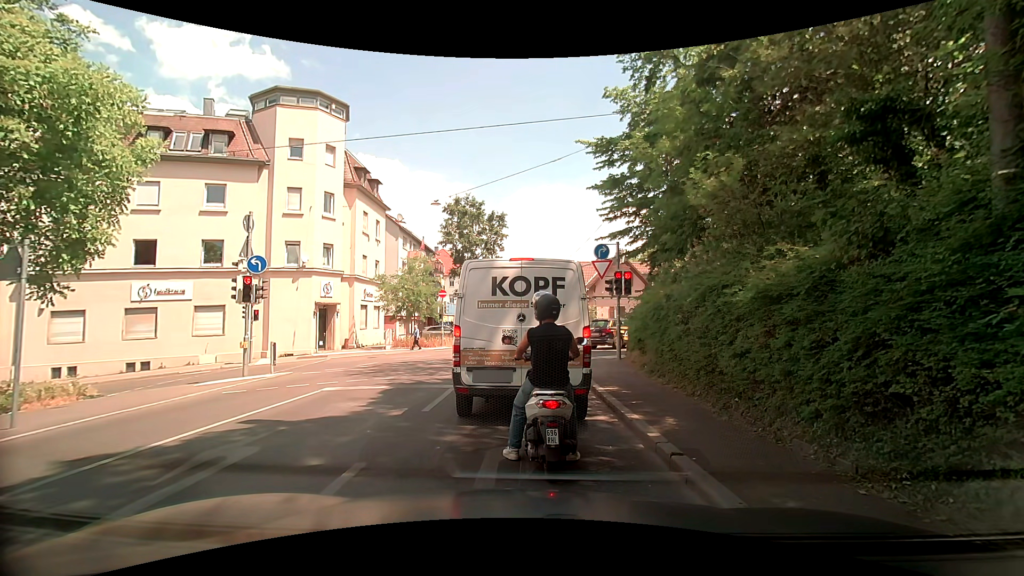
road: unclassified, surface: asphalt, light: Day
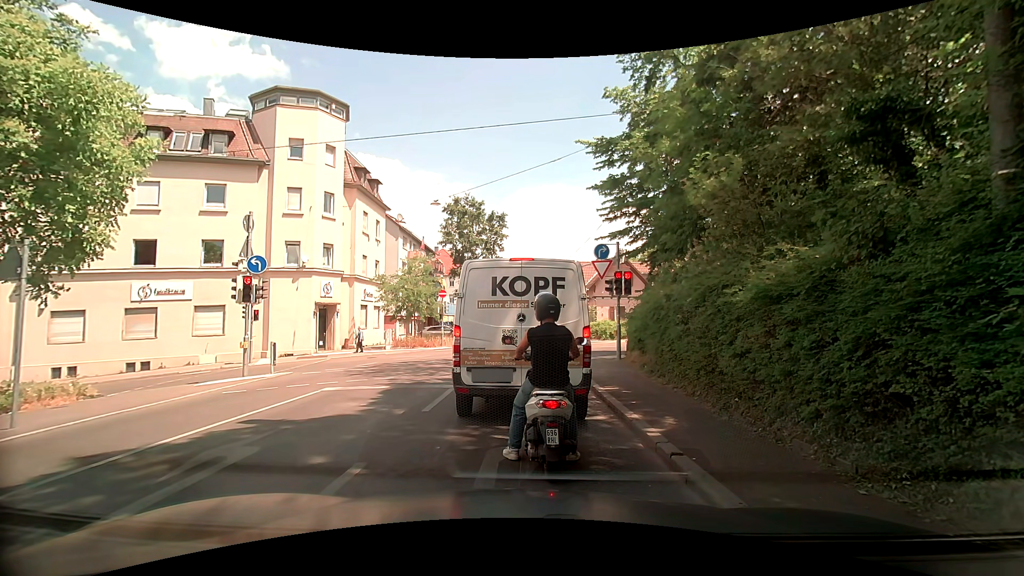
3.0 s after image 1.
(0.0, 0.0) m; 0°
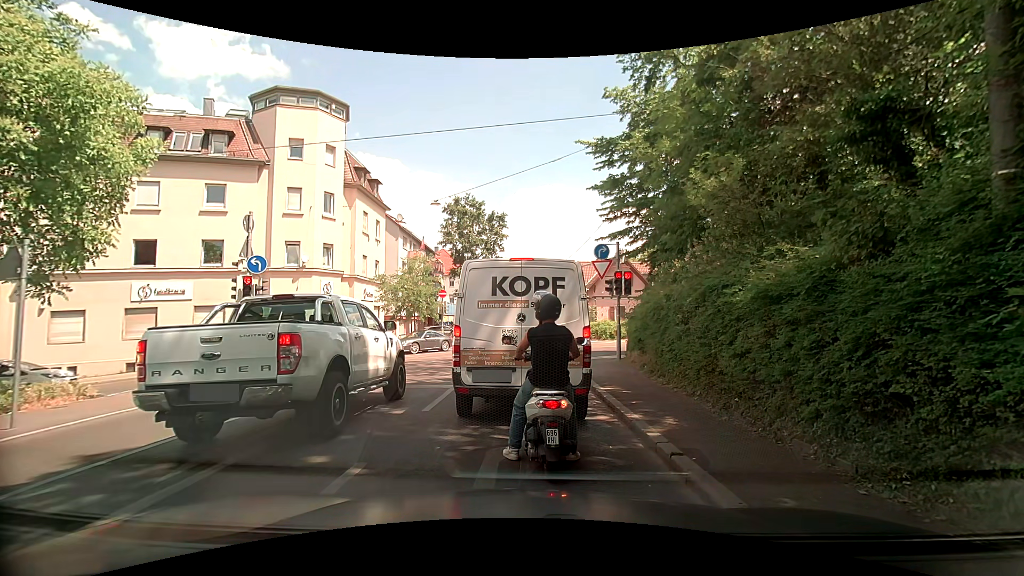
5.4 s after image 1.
(0.0, 0.0) m; 0°
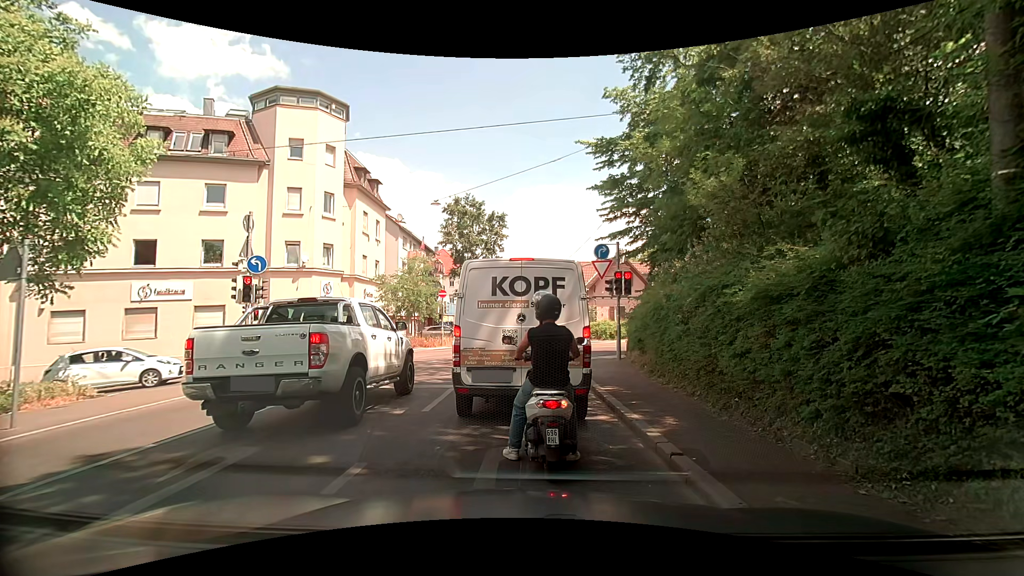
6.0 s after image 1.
(0.0, 0.0) m; 0°
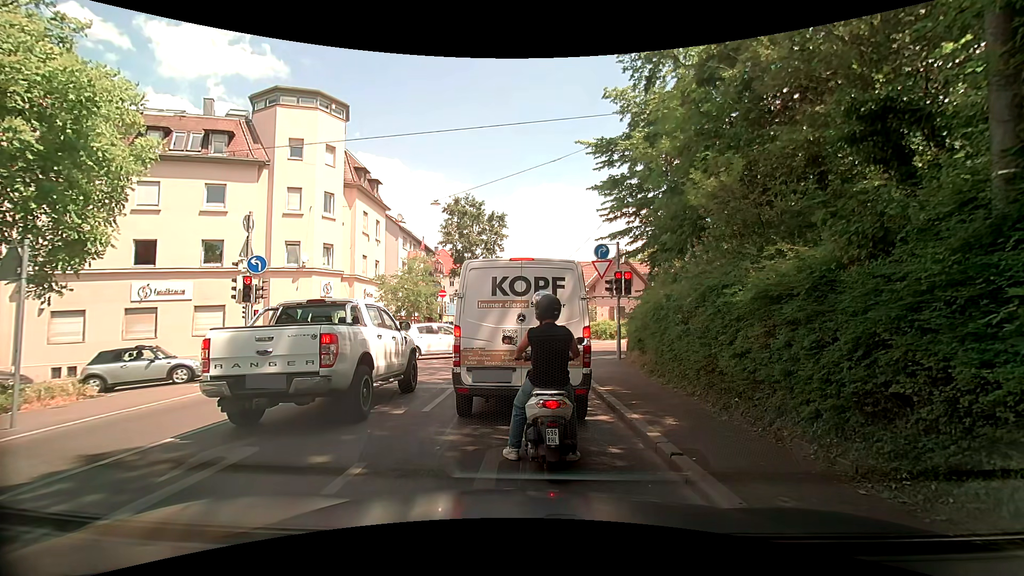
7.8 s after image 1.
(0.0, 0.0) m; 0°
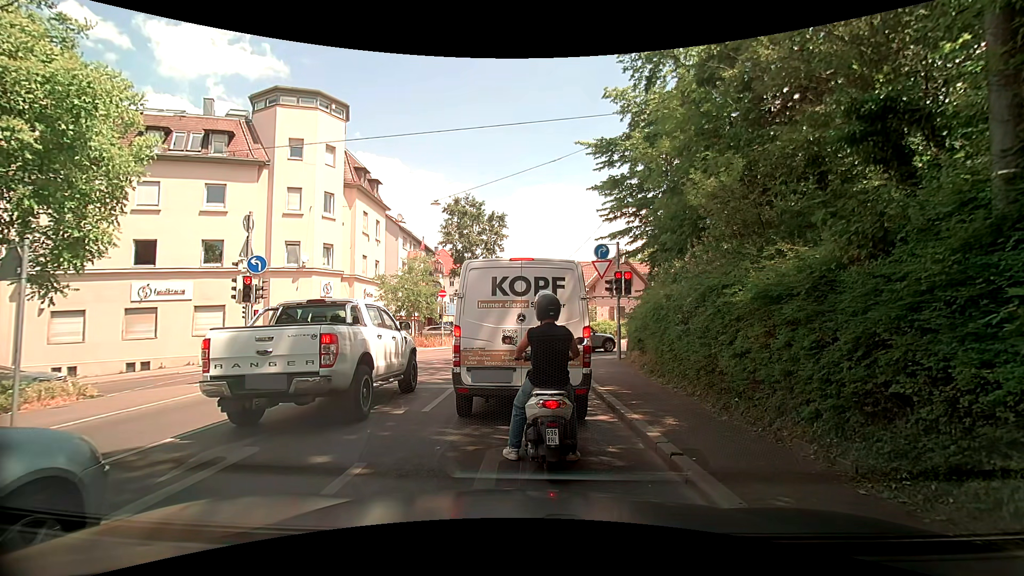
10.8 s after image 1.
(0.0, 0.0) m; 0°
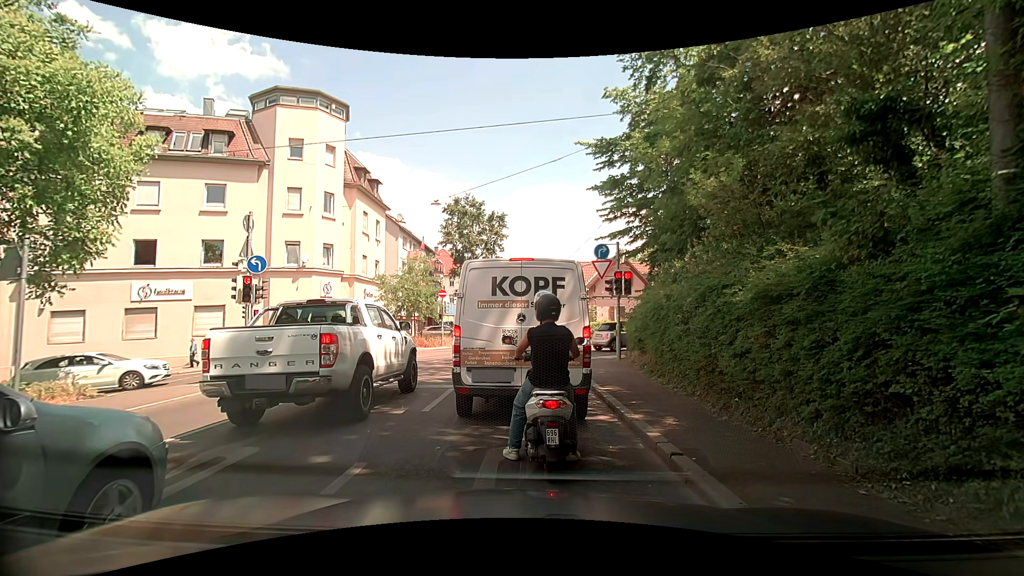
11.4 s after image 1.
(0.0, 0.0) m; 0°
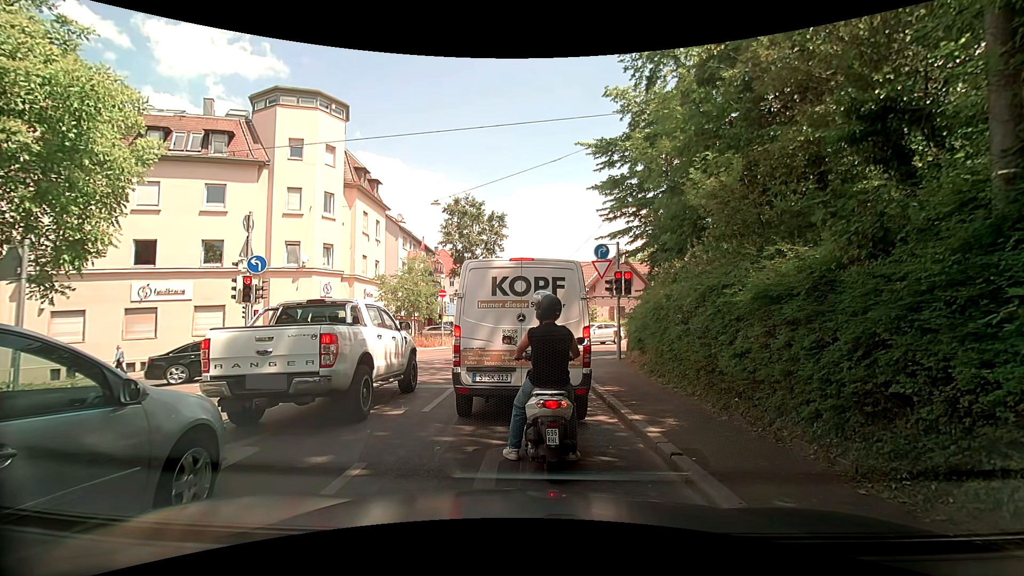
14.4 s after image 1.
(0.0, 0.0) m; 0°
